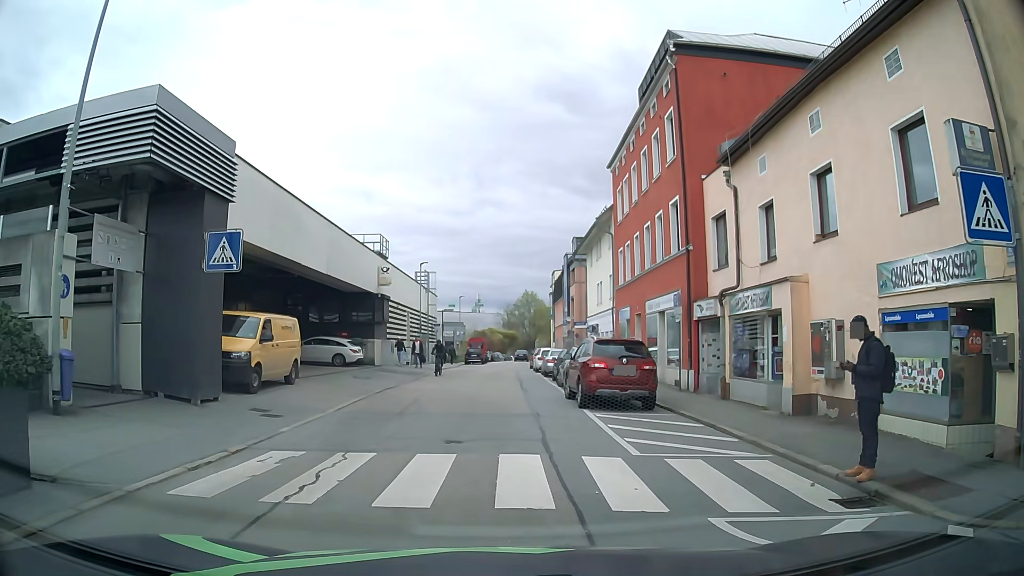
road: residential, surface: asphalt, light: Day
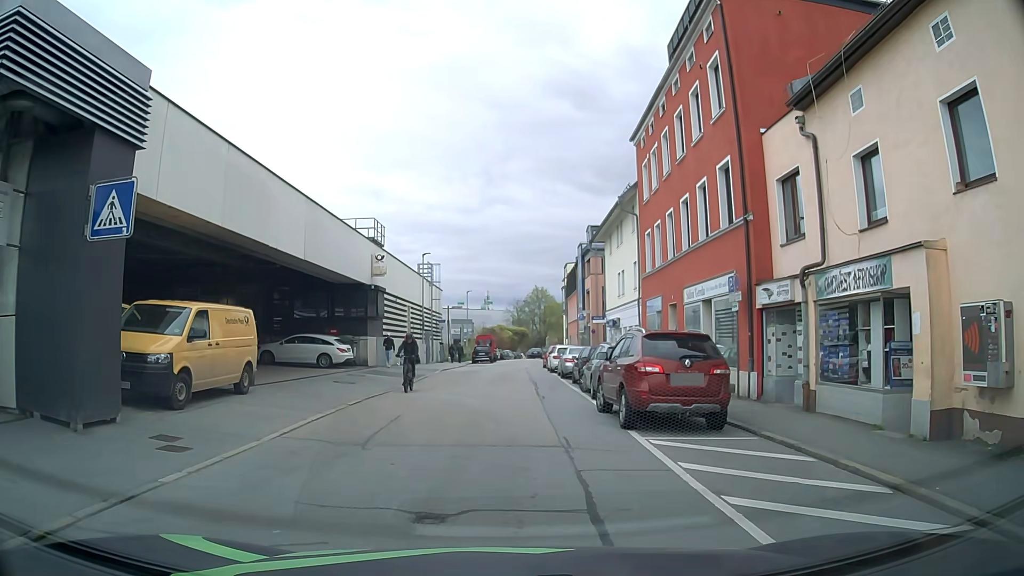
(-0.1, +4.6) m; -2°
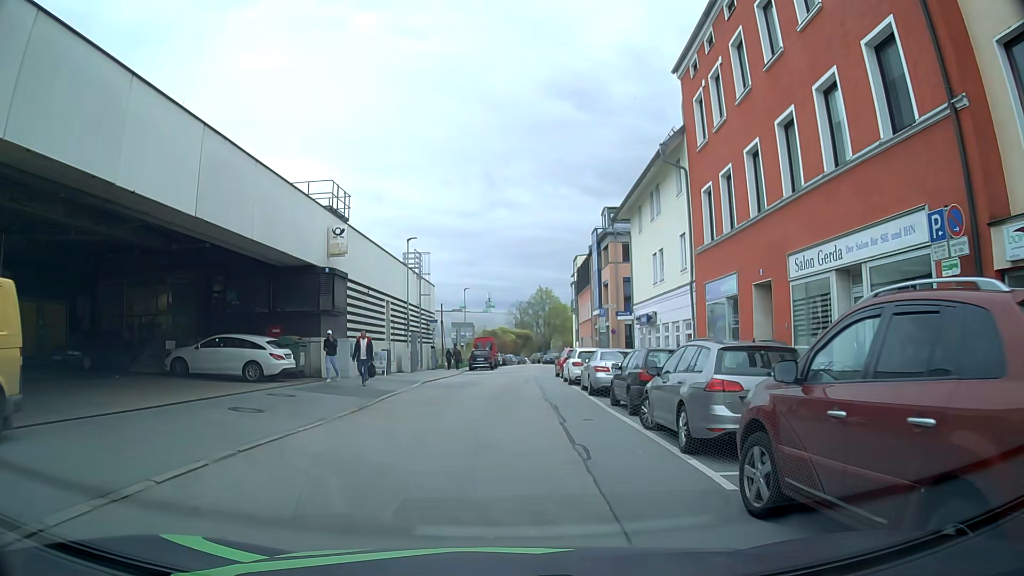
(+0.1, +9.0) m; 0°
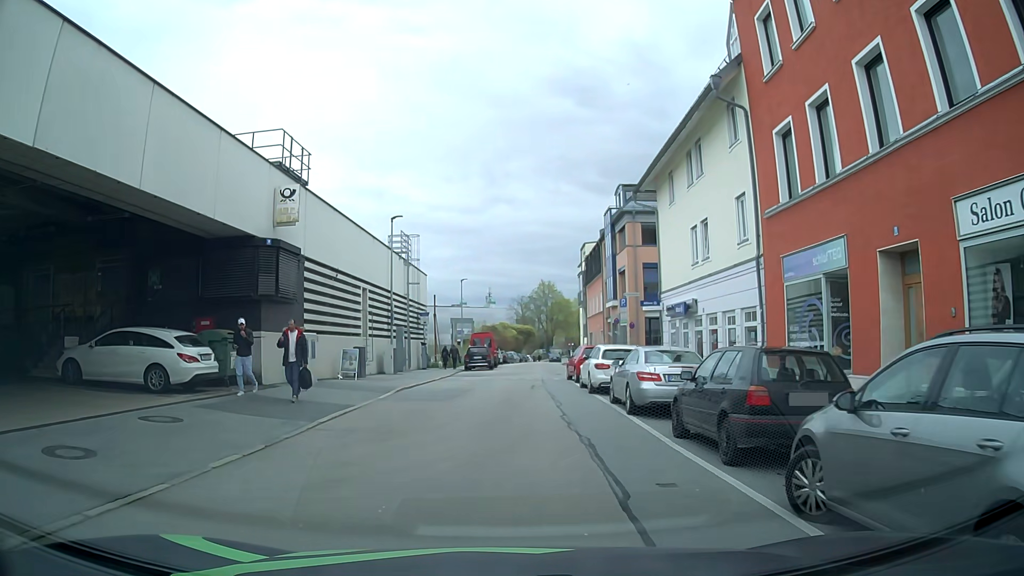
(0.0, +6.2) m; -1°
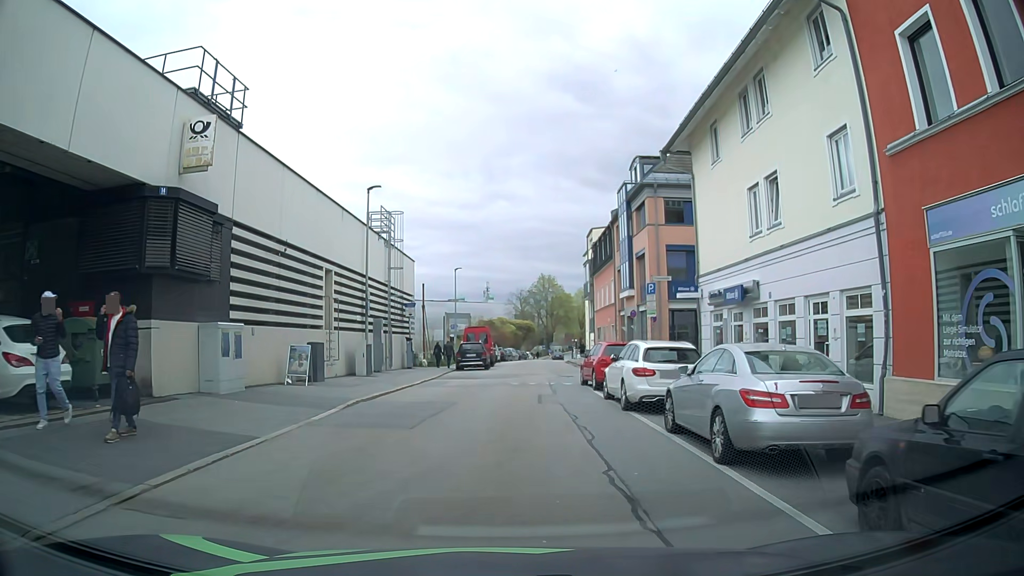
(+0.1, +6.0) m; +1°
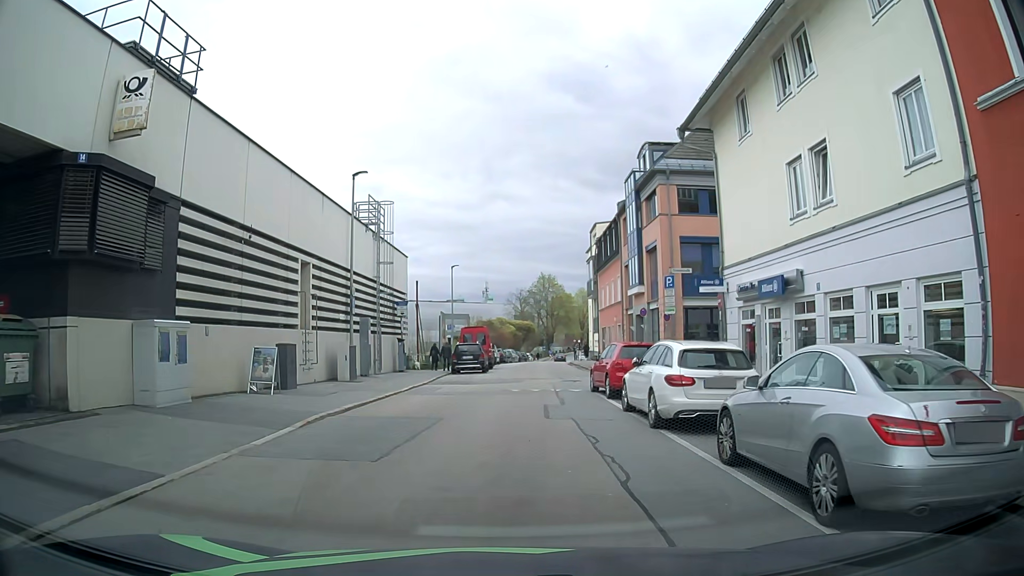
(0.0, +2.8) m; +1°
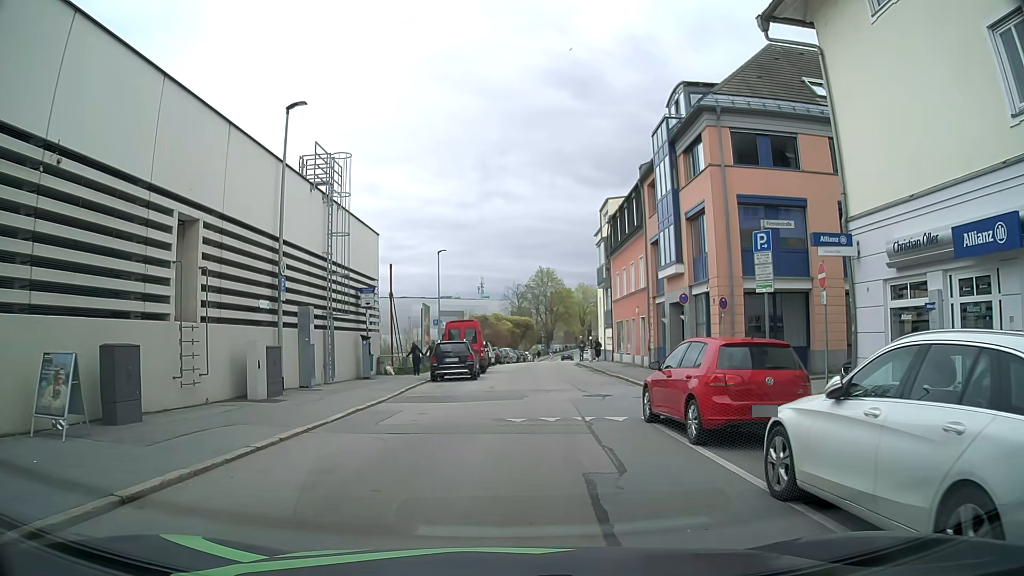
(0.0, +8.2) m; +1°
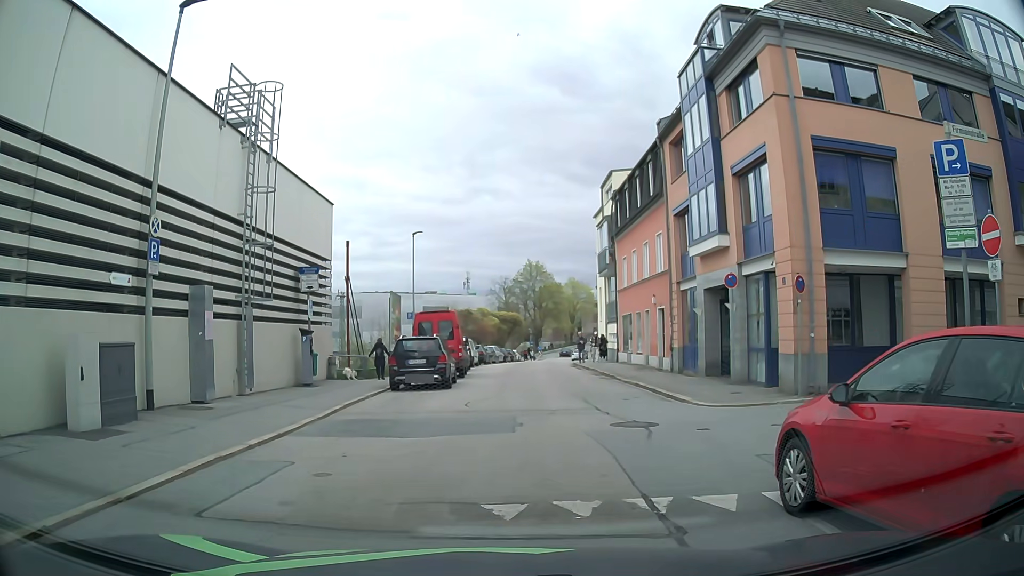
(-0.1, +6.6) m; 0°
